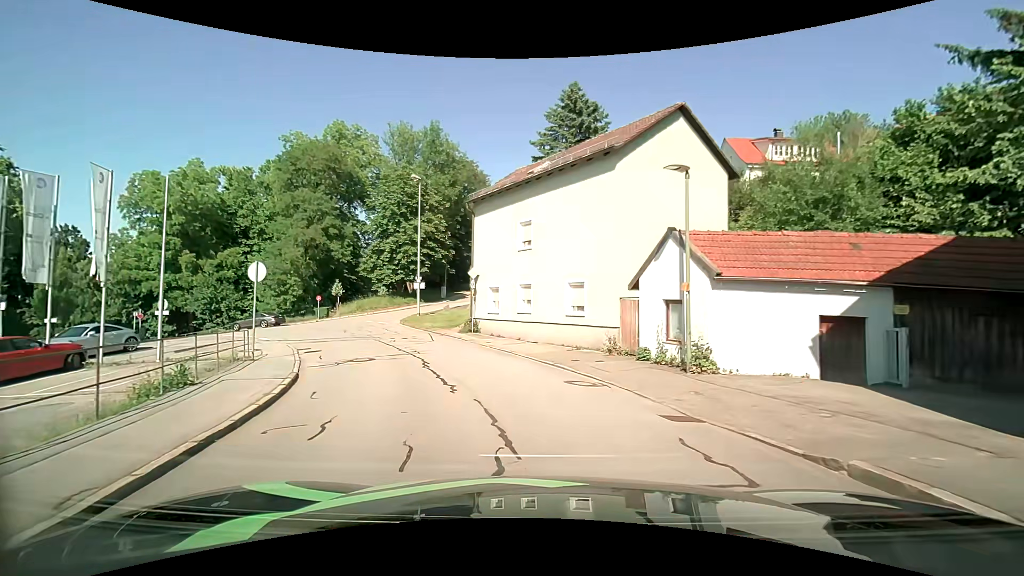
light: Day
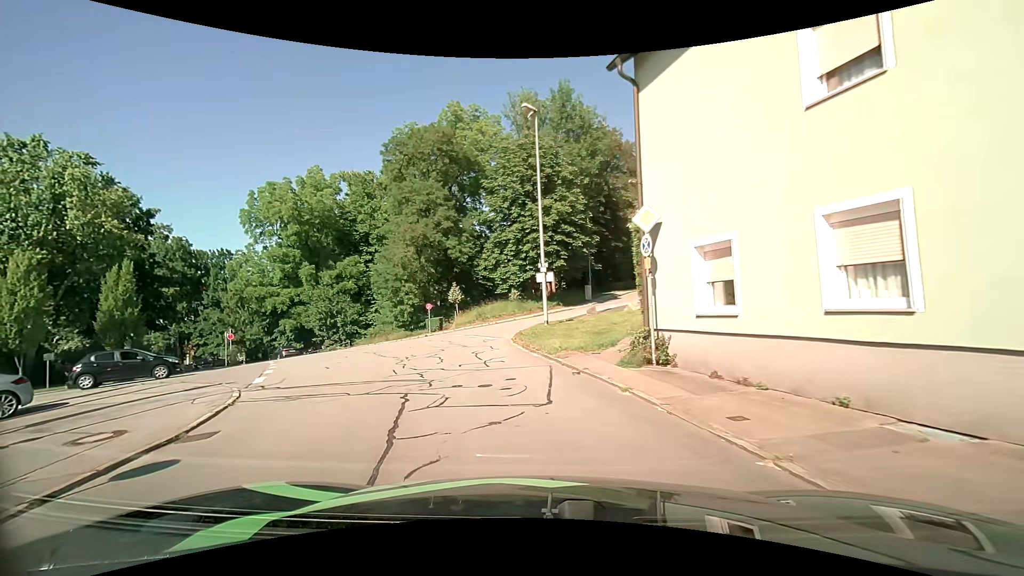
(-2.5, +13.9) m; -20°
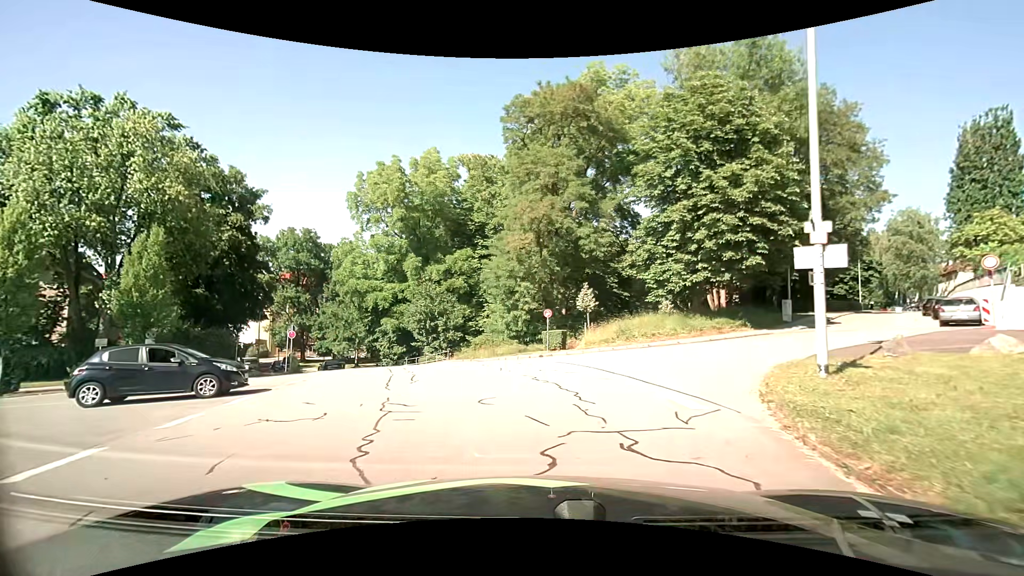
(-1.9, +12.4) m; -15°
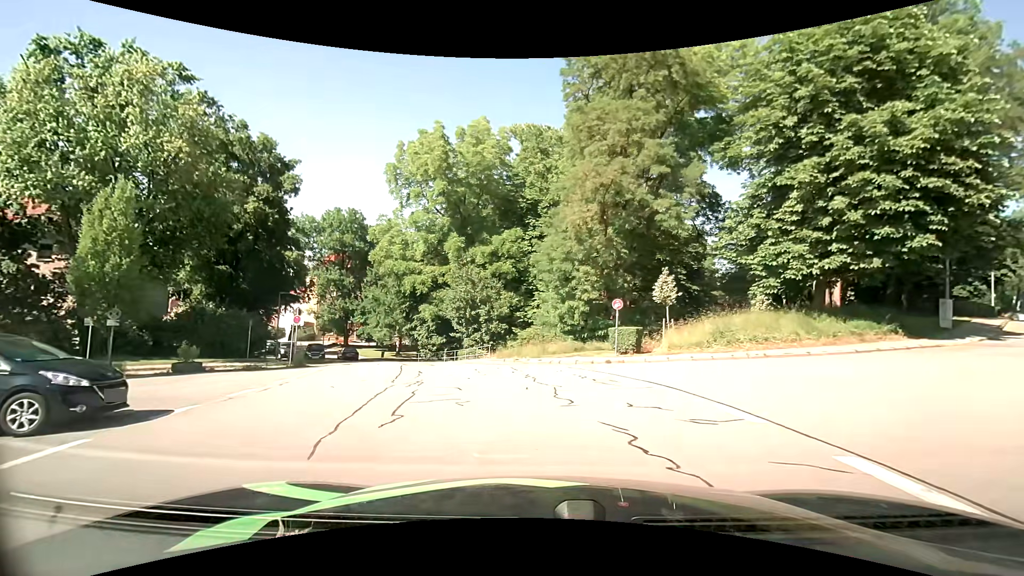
(-0.3, +6.6) m; -6°
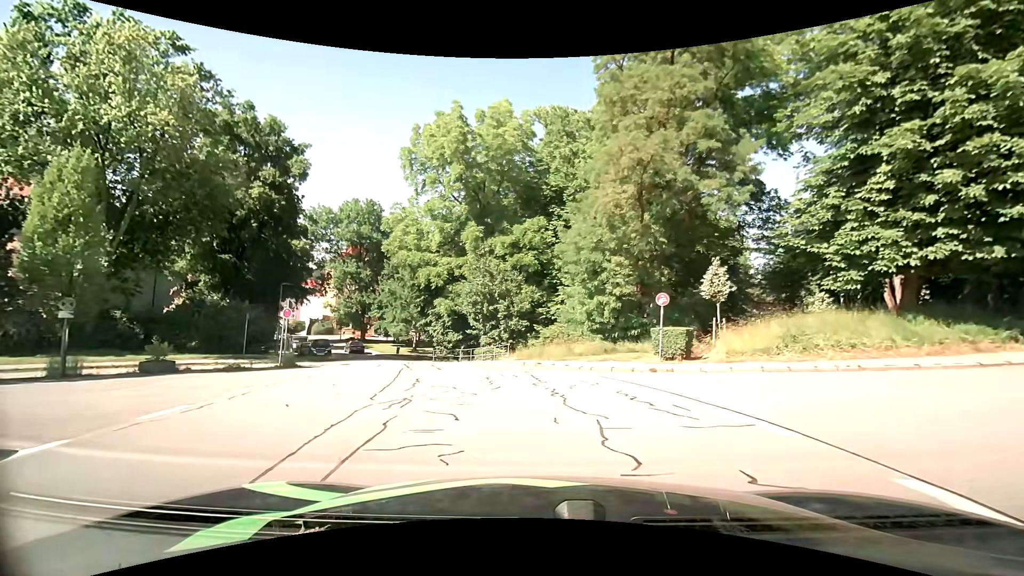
(-0.1, +3.5) m; -3°
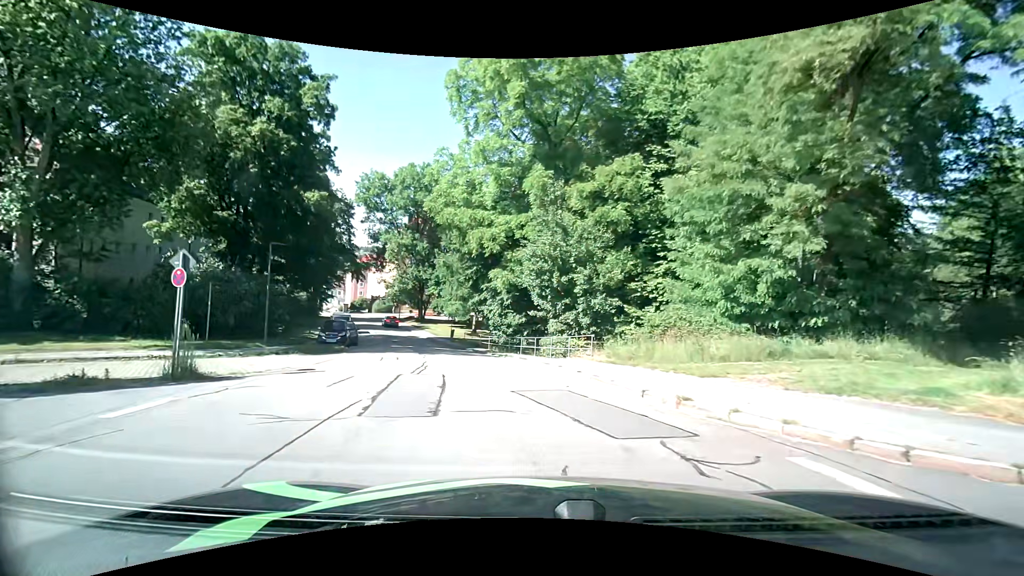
(-0.6, +11.0) m; -8°
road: residential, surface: asphalt
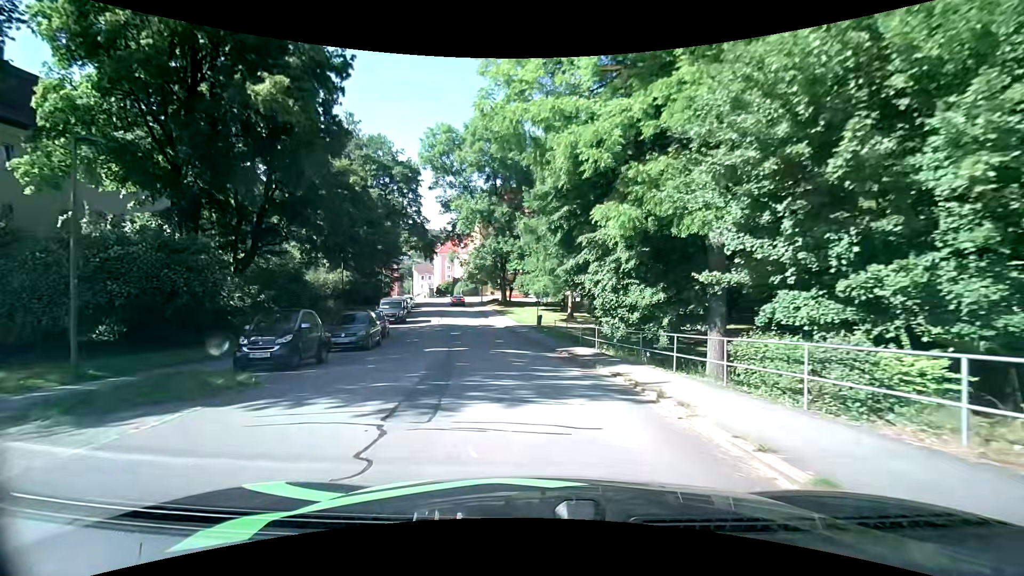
(-1.2, +15.4) m; -9°
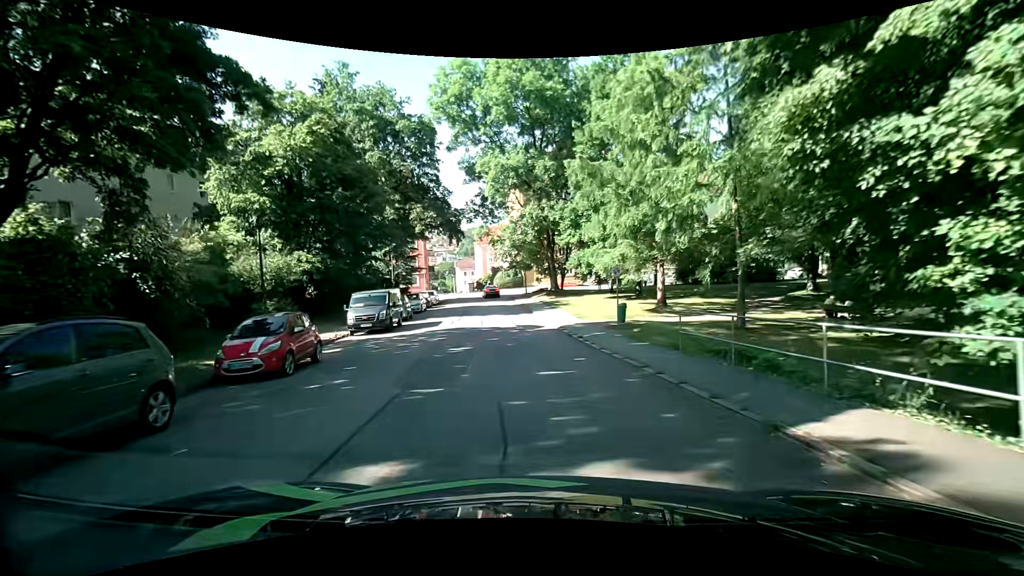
(-1.5, +16.0) m; -8°
